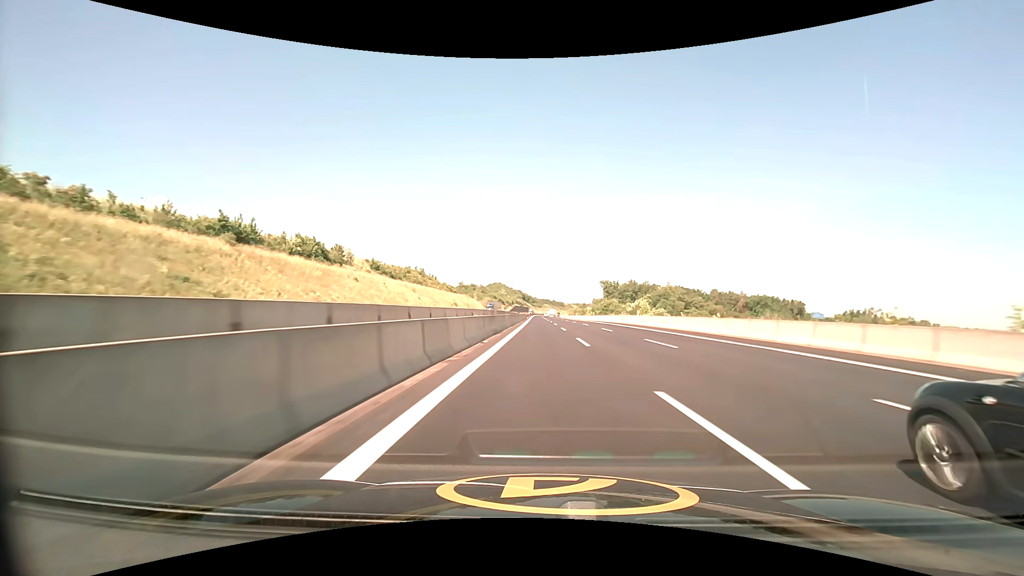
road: motorway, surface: asphalt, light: Day
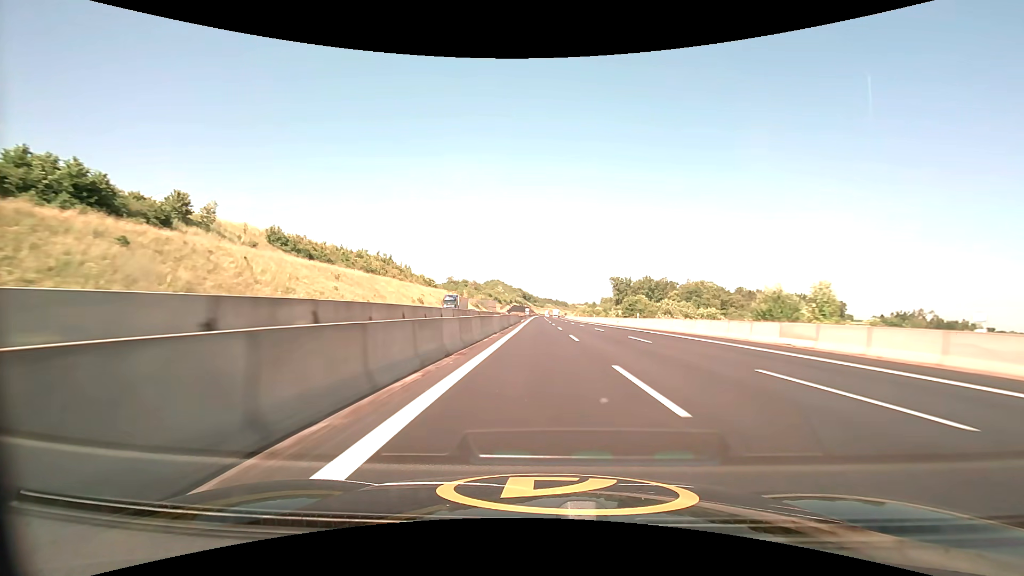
(-0.1, +49.4) m; 0°
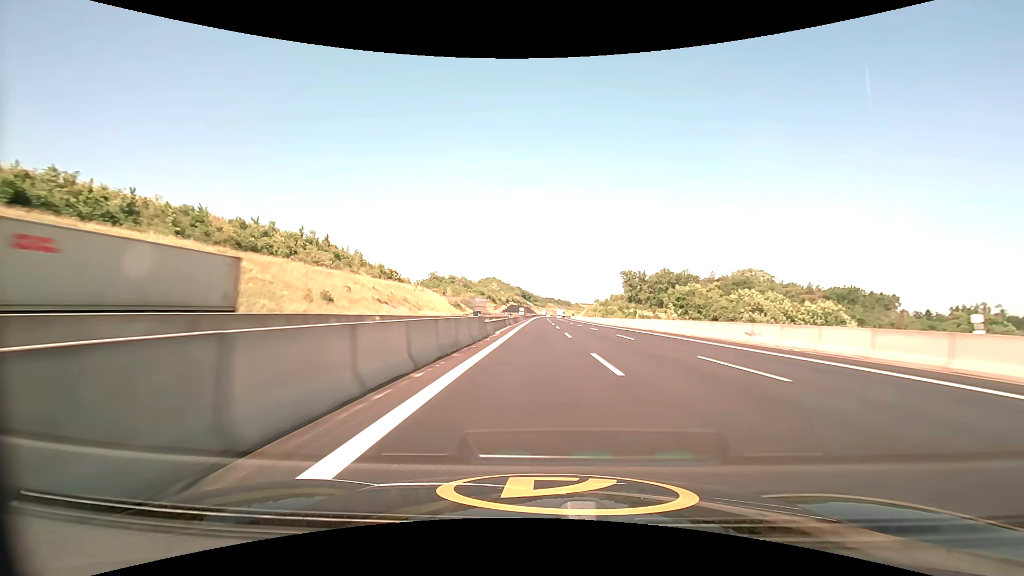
(0.0, +49.2) m; 0°
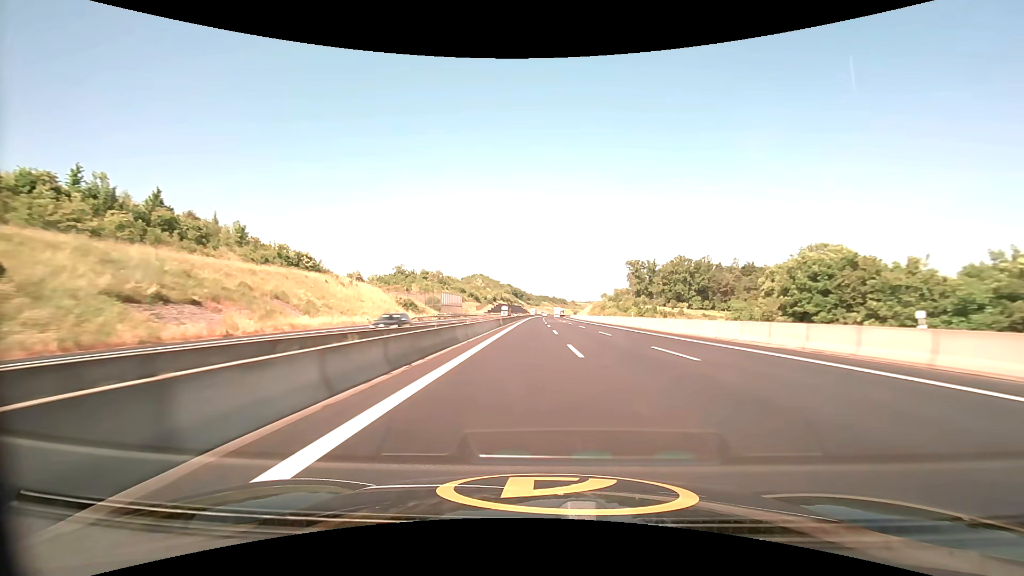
(+0.2, +49.1) m; +1°
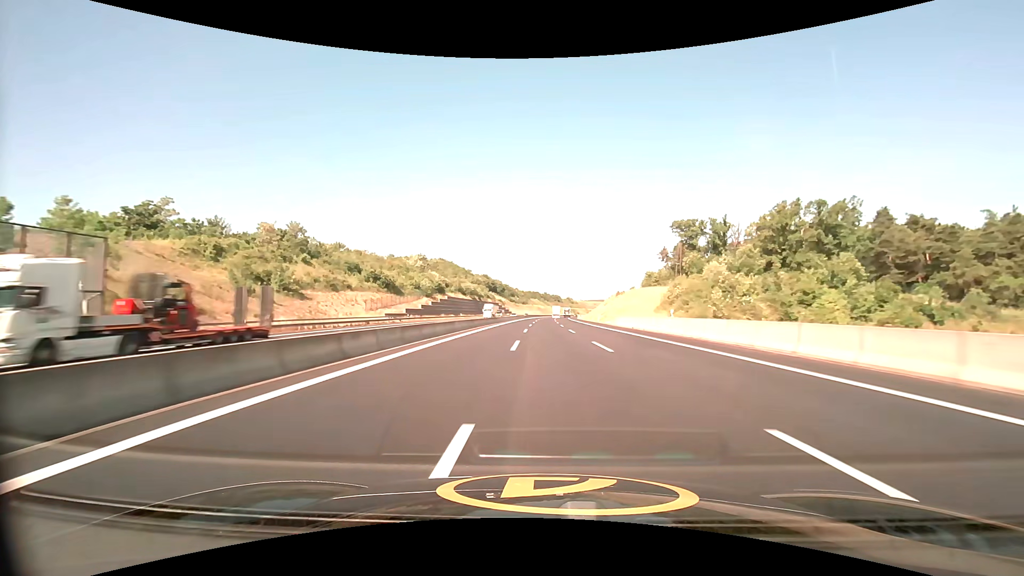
(+1.6, +122.9) m; +1°
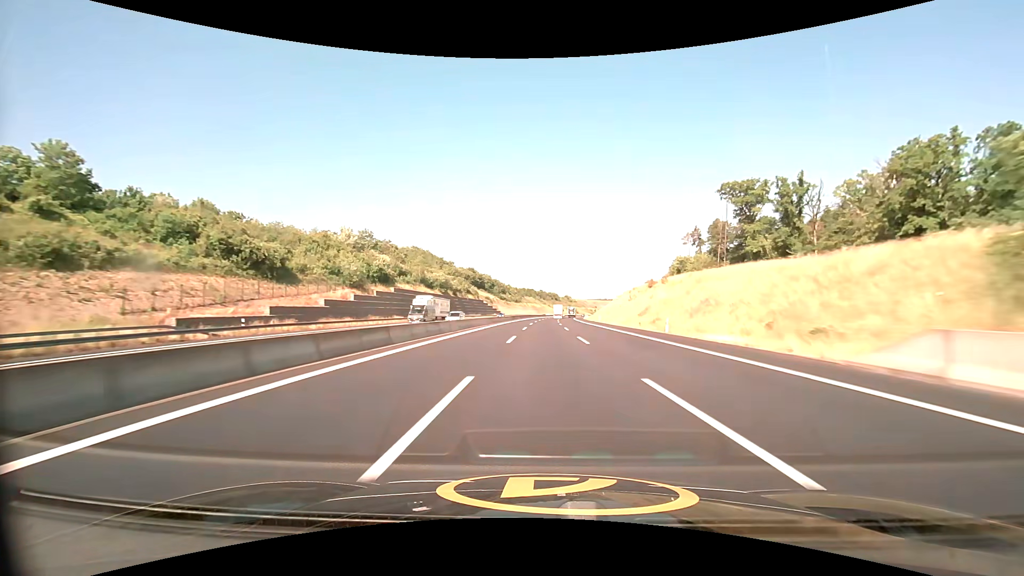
(+0.1, +49.4) m; 0°
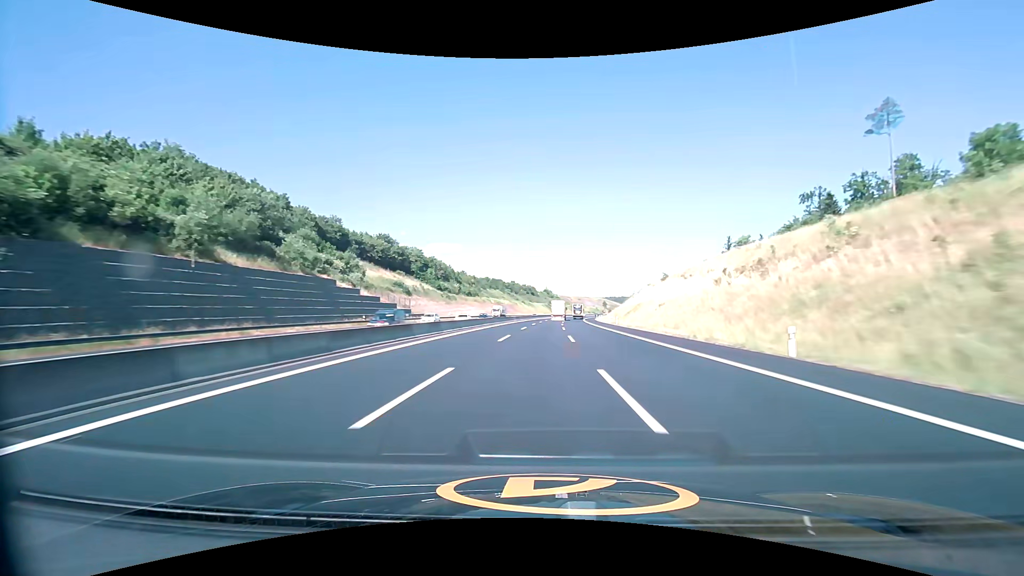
(+2.9, +123.3) m; +3°
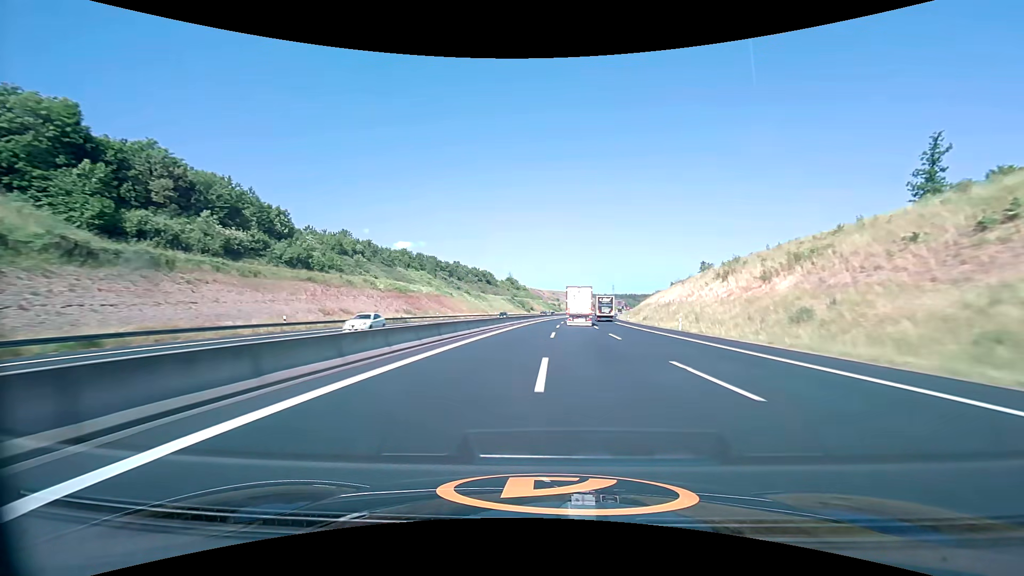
(+3.0, +122.5) m; +4°
(0, +10) (0, +20) (0, +30) (+1, +40) (+1, +50) (+2, +60) (+2, +70) (+3, +80) (+4, +90) (+5, +100) m
